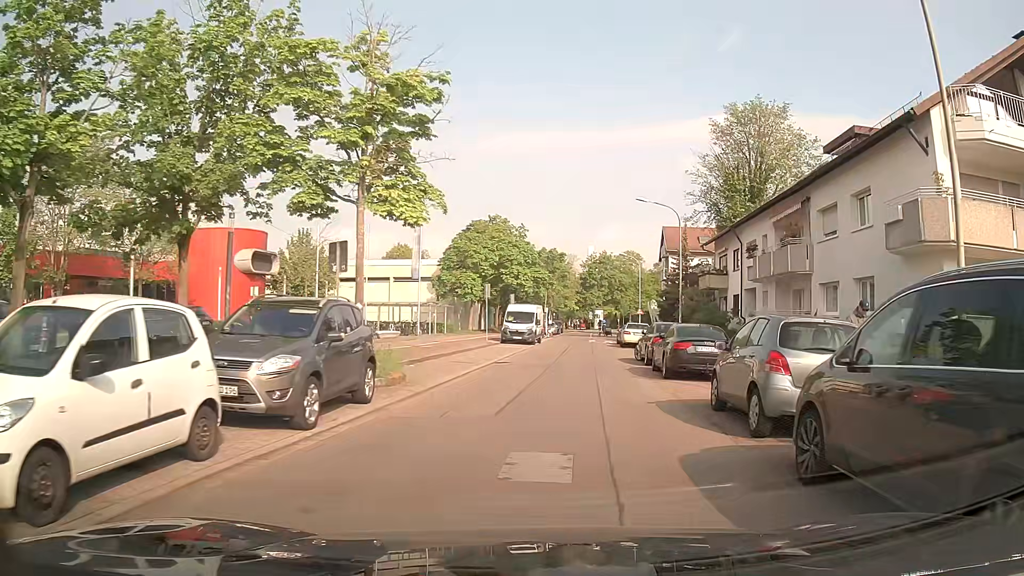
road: residential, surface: asphalt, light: Day
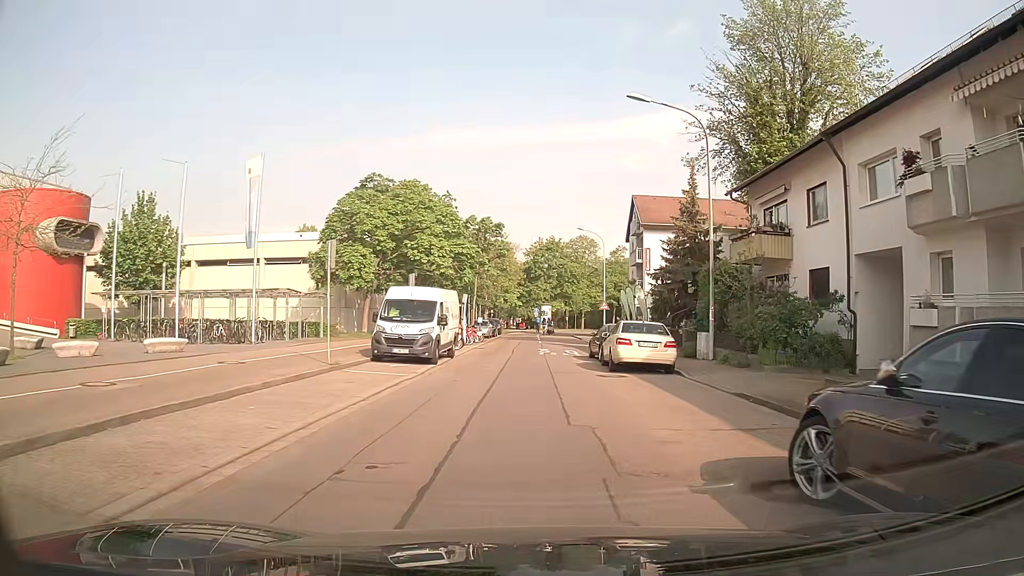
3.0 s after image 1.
(+1.3, +20.3) m; +5°
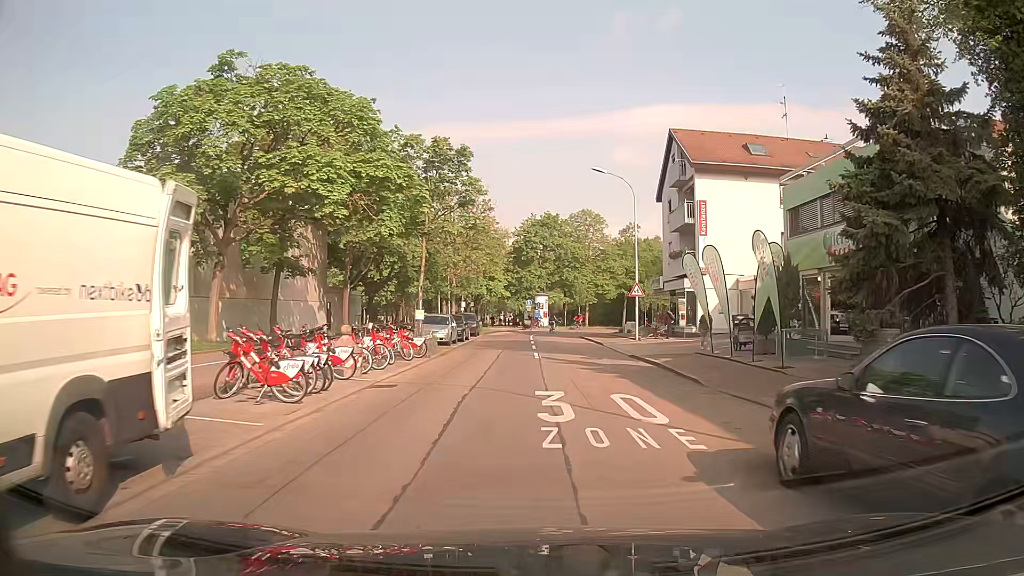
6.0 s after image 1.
(+0.2, +21.4) m; 0°
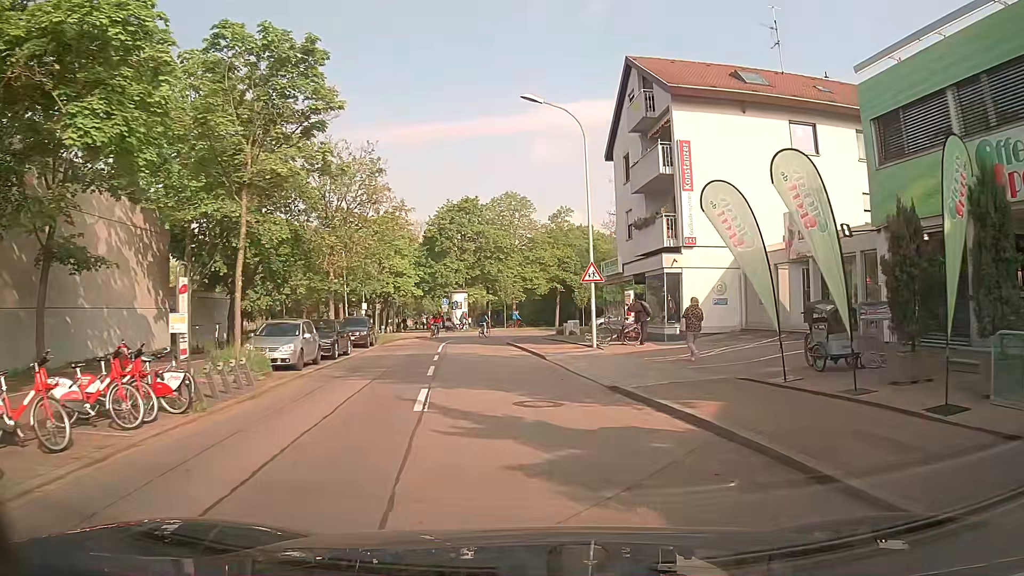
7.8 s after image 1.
(+0.7, +12.2) m; +8°
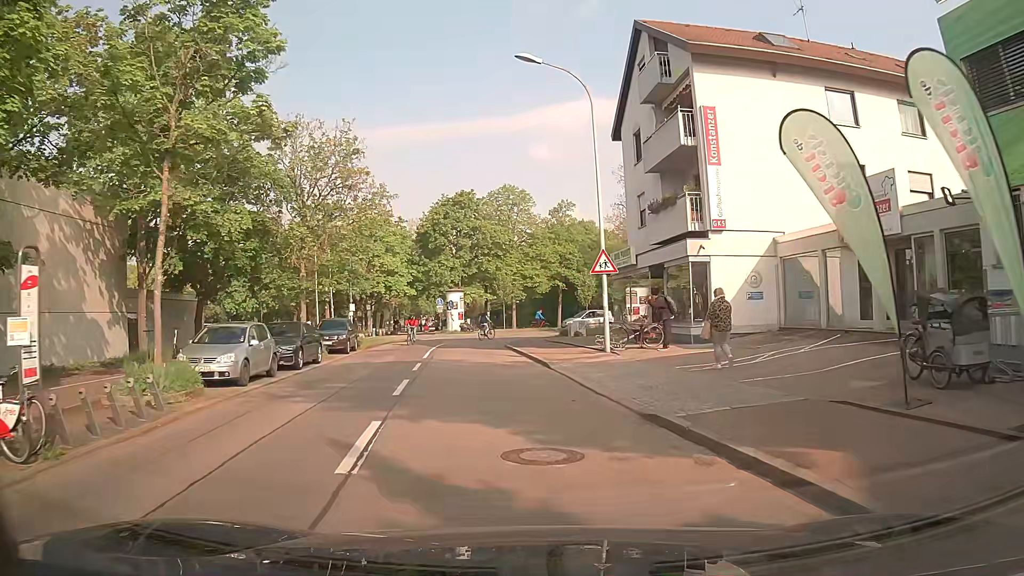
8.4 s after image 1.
(-0.1, +4.1) m; -2°
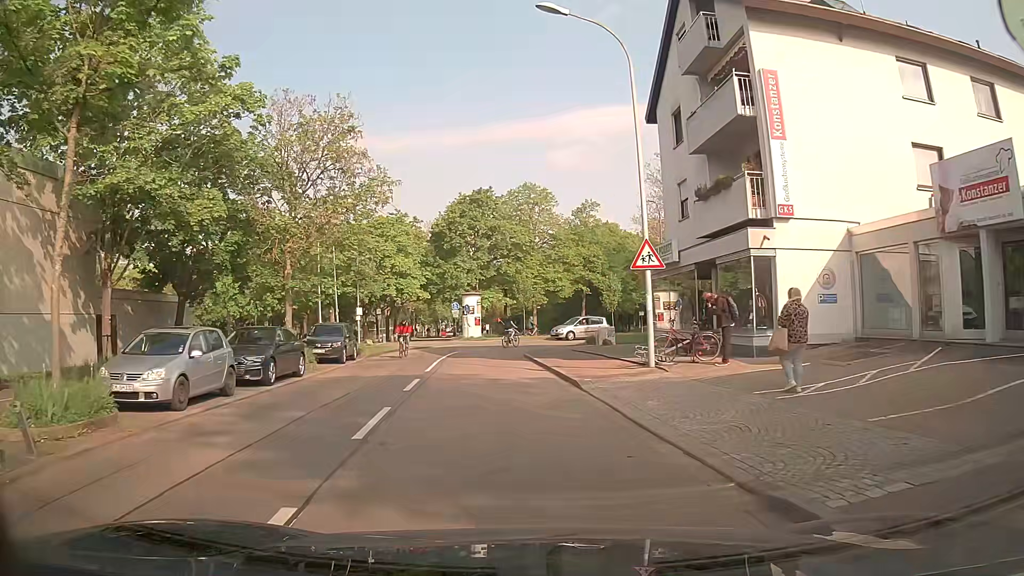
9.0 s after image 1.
(-0.1, +4.0) m; -4°
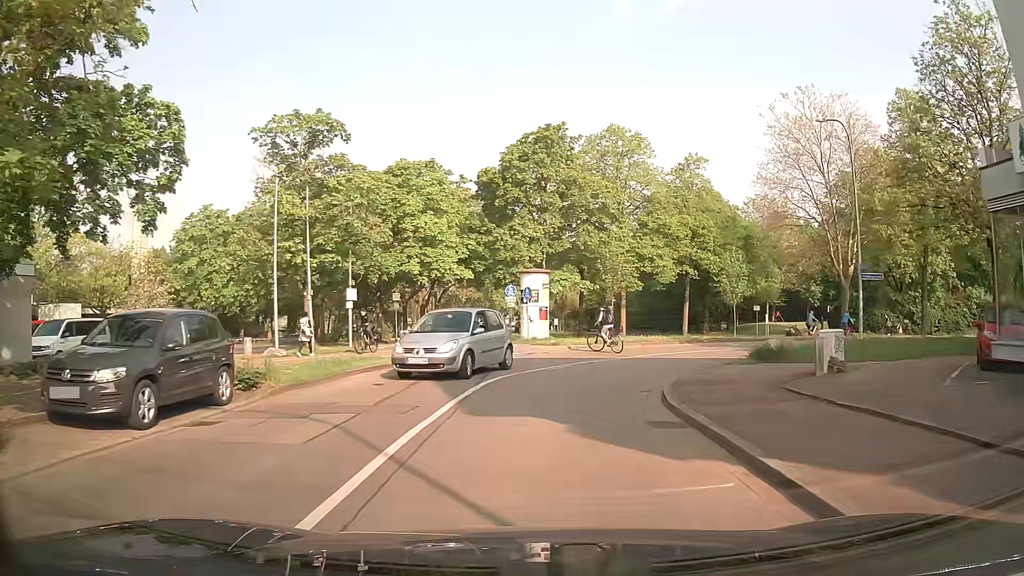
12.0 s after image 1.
(-0.6, +18.4) m; -4°
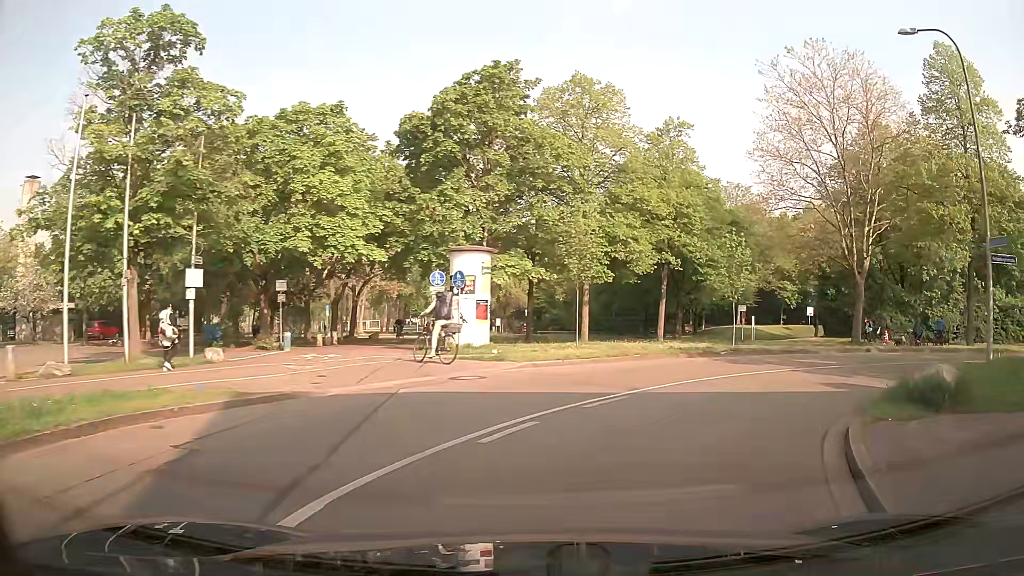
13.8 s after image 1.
(+0.3, +10.6) m; +6°
